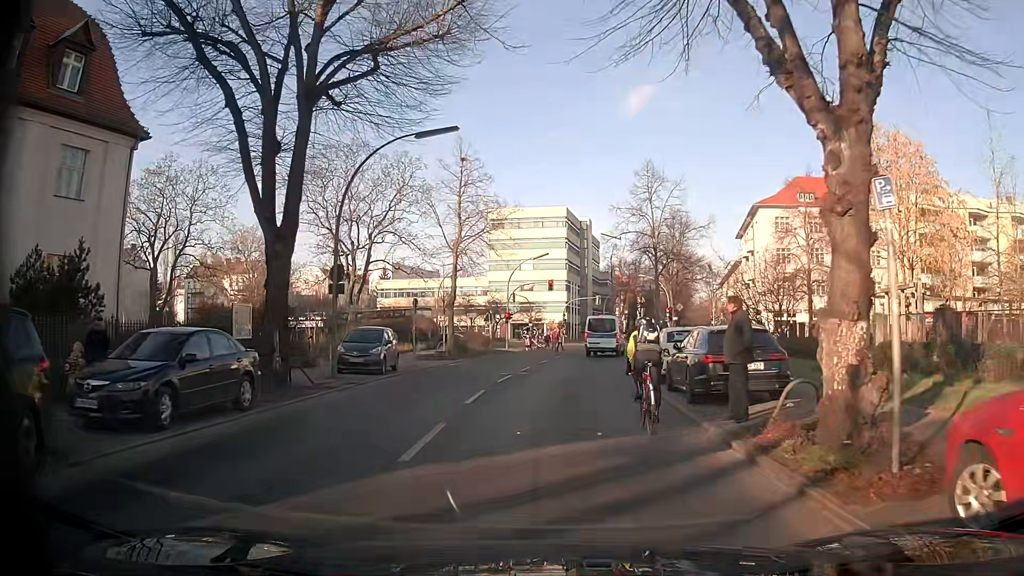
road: secondary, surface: asphalt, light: Day
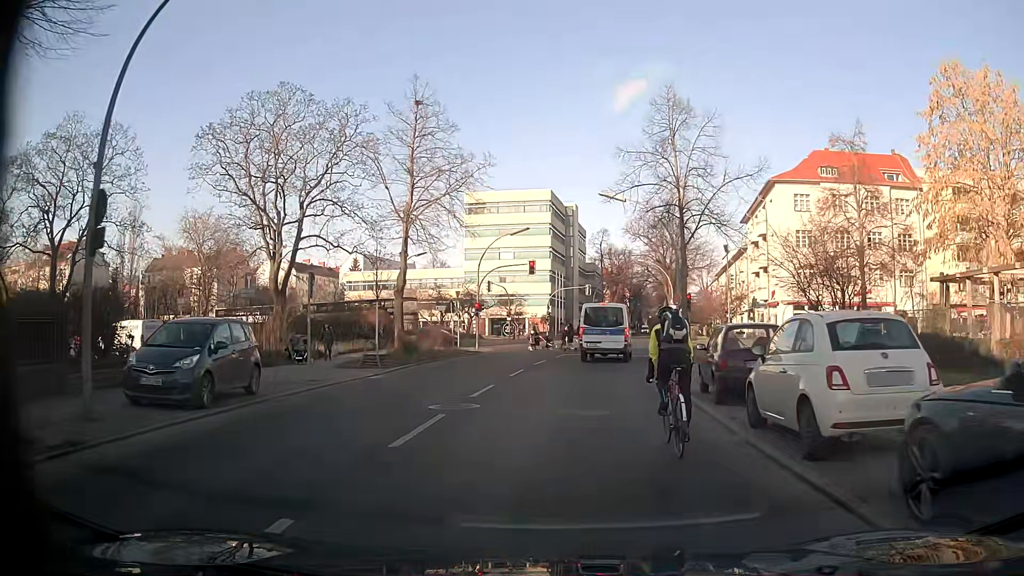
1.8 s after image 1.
(+0.1, +11.4) m; +1°
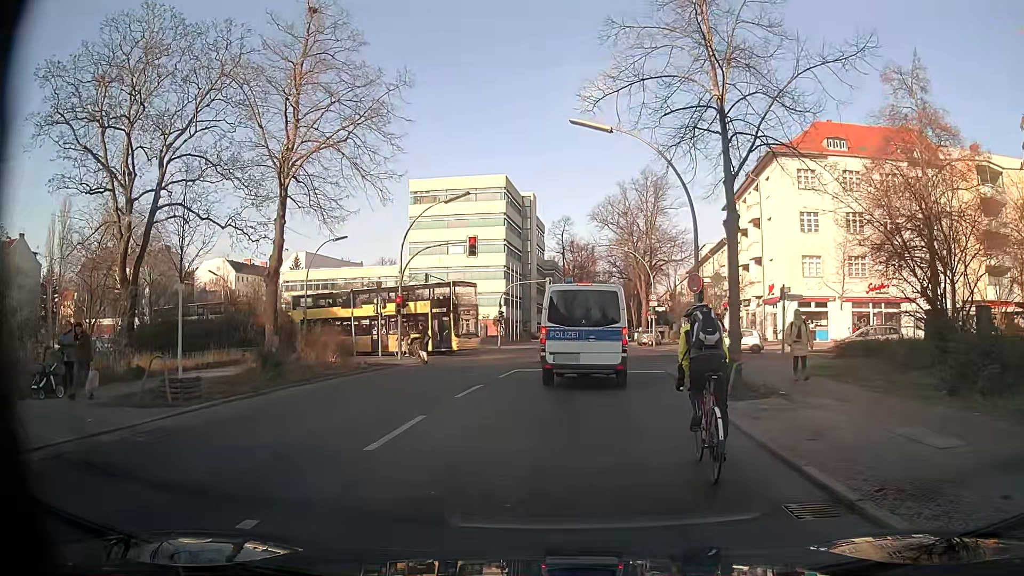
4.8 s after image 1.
(+0.4, +11.8) m; +6°
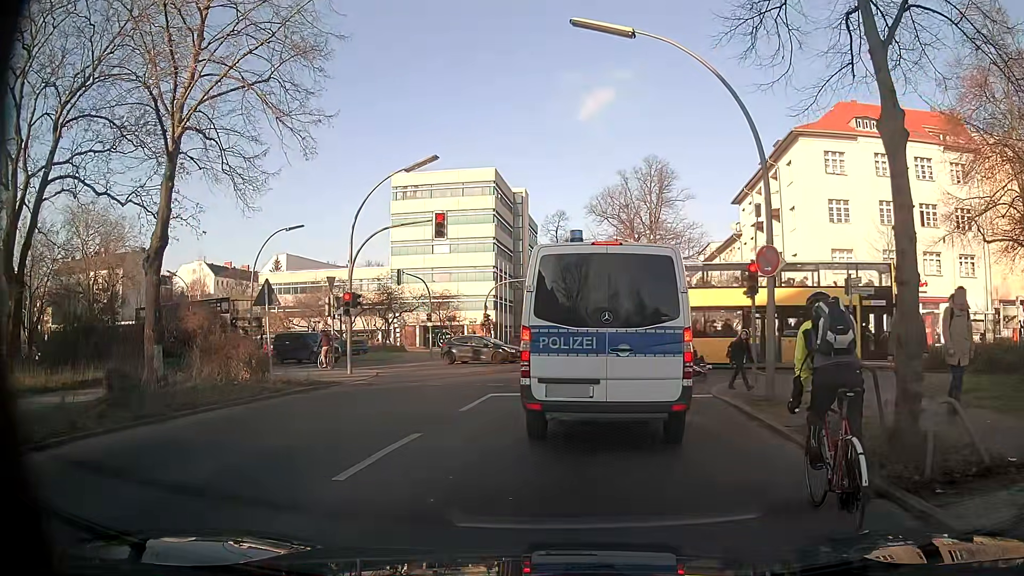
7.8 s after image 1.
(-0.2, +7.3) m; 0°
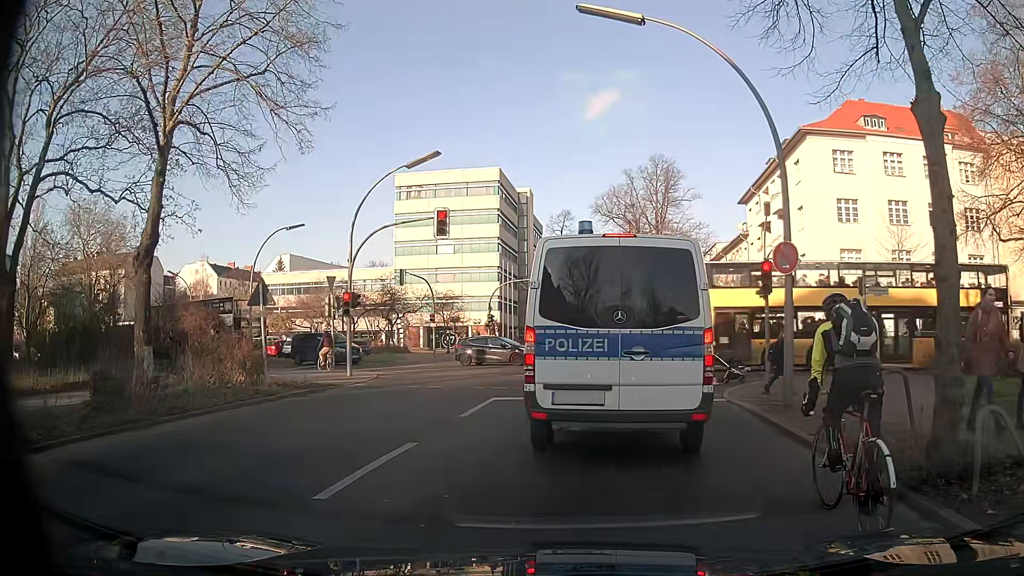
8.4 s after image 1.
(0.0, +0.7) m; 0°
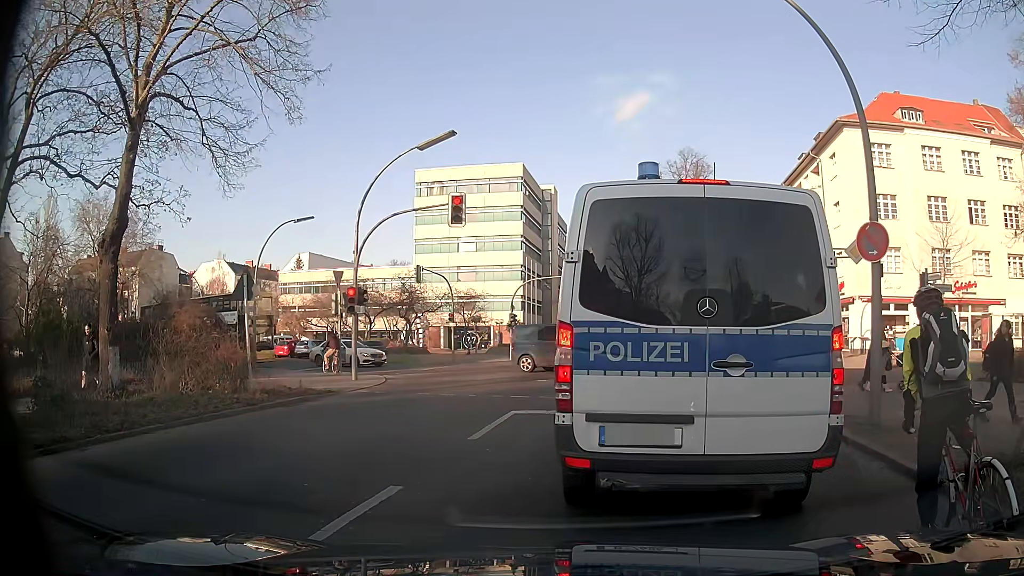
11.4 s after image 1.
(0.0, +2.5) m; 0°
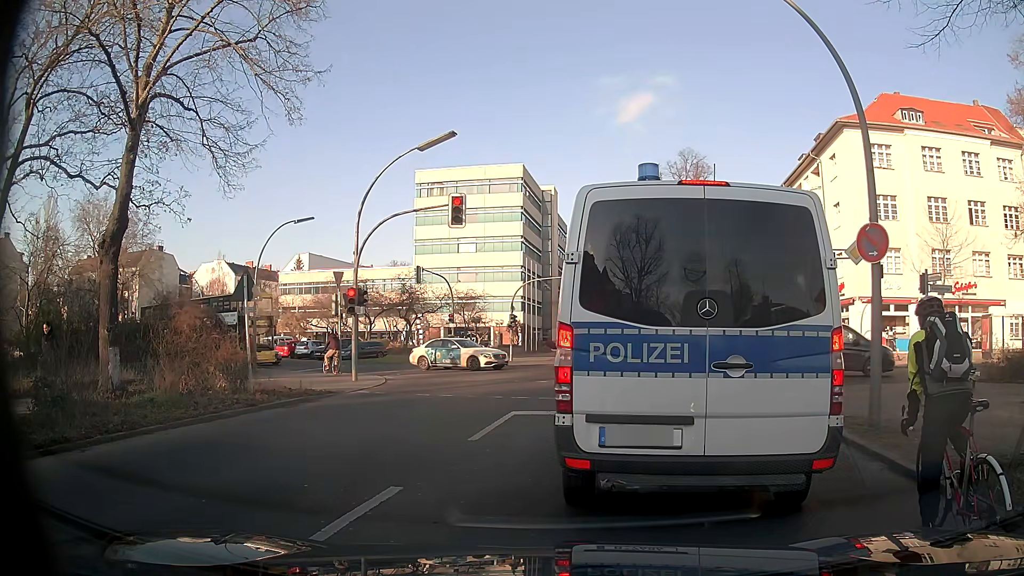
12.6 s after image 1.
(0.0, +0.1) m; 0°
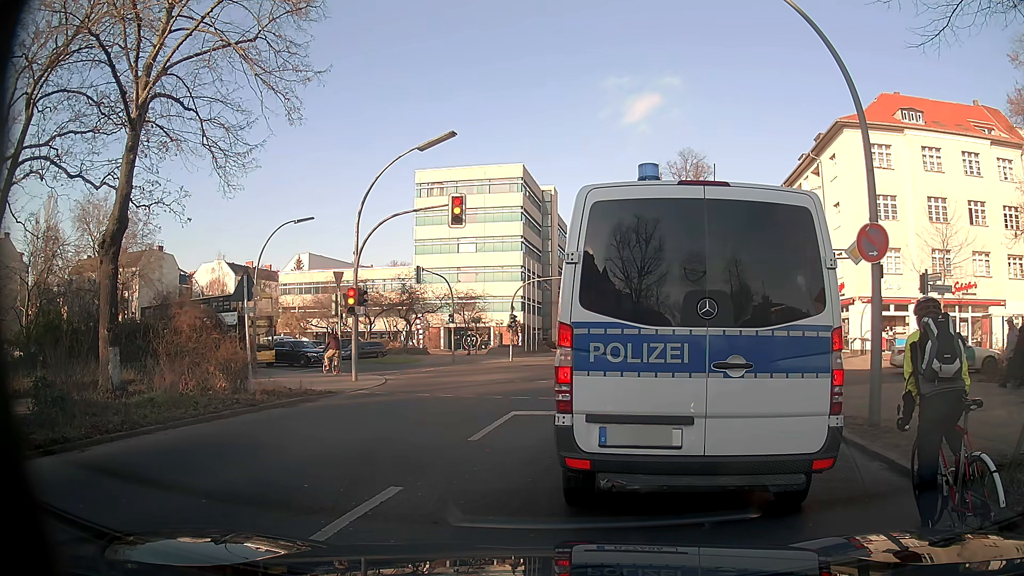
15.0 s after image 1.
(0.0, 0.0) m; 0°
(0, +10) (0, +20) (-1, +30) (-7, +37) (-16, +42) (-25, +46) (-35, +49) (-44, +52) (-54, +53) (-64, +54) m
